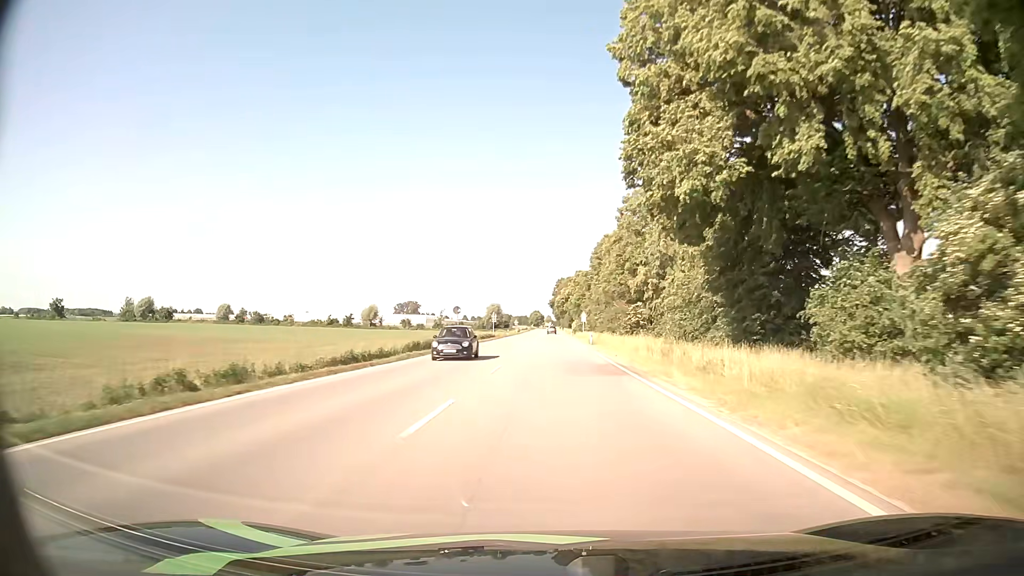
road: primary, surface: asphalt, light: Day
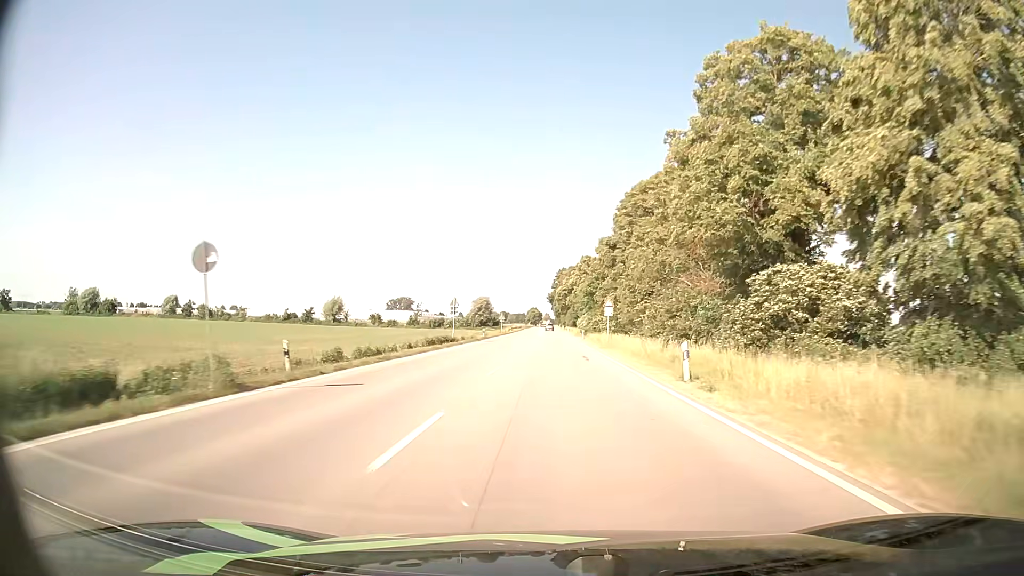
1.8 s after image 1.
(0.0, +37.9) m; 0°
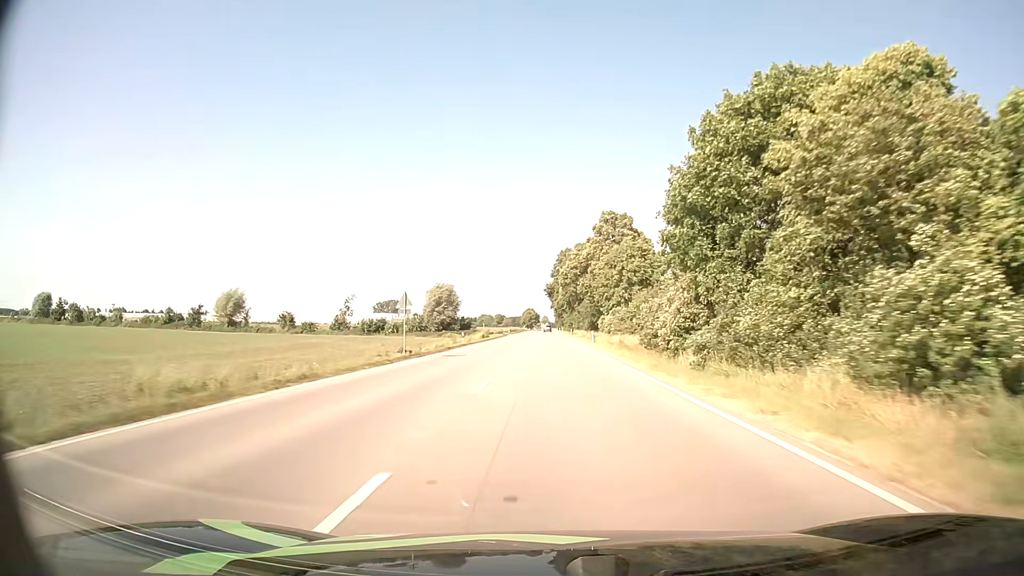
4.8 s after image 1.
(-0.4, +64.2) m; 0°
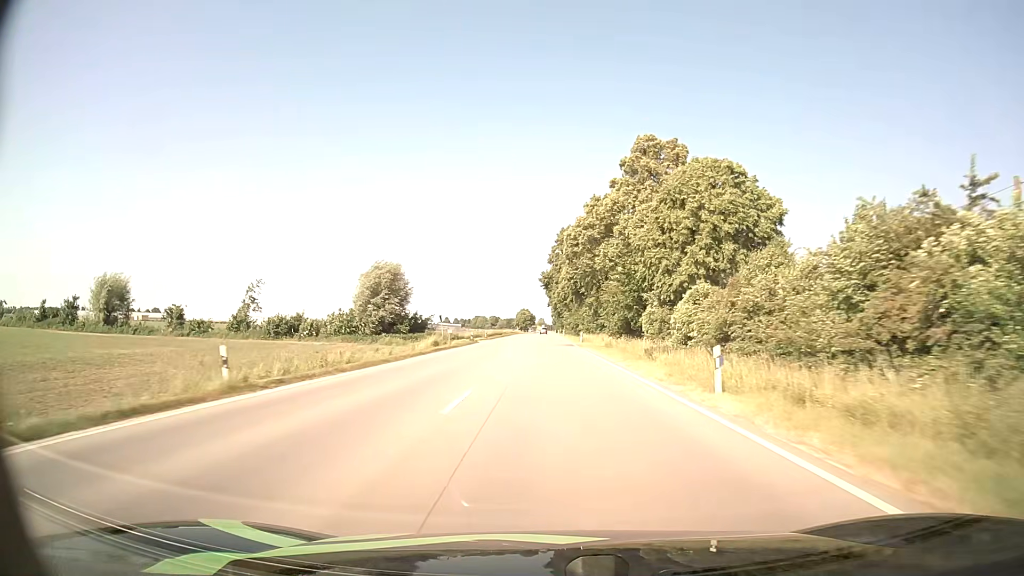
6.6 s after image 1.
(0.0, +39.2) m; 0°
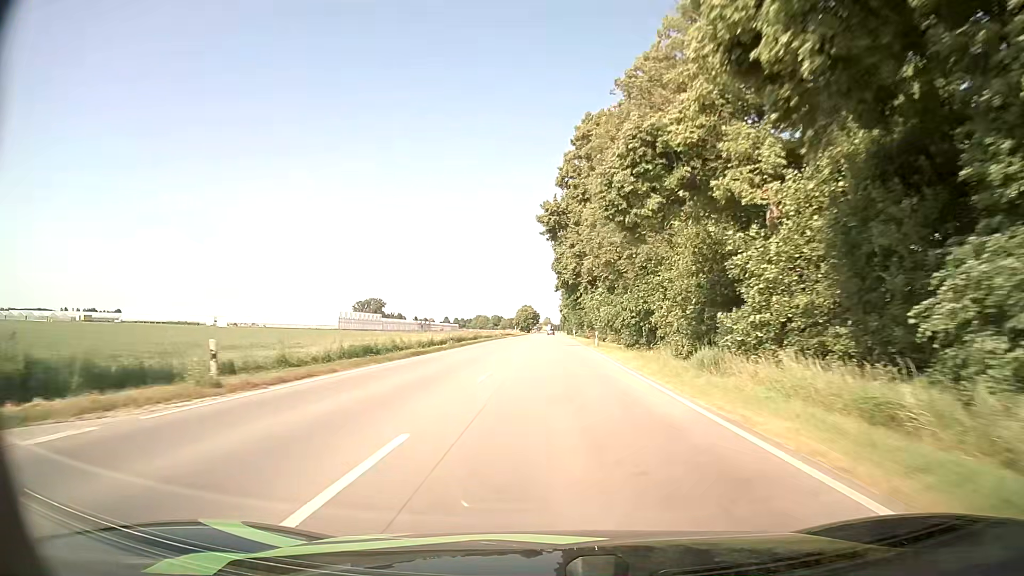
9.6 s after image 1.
(-0.2, +66.3) m; -1°
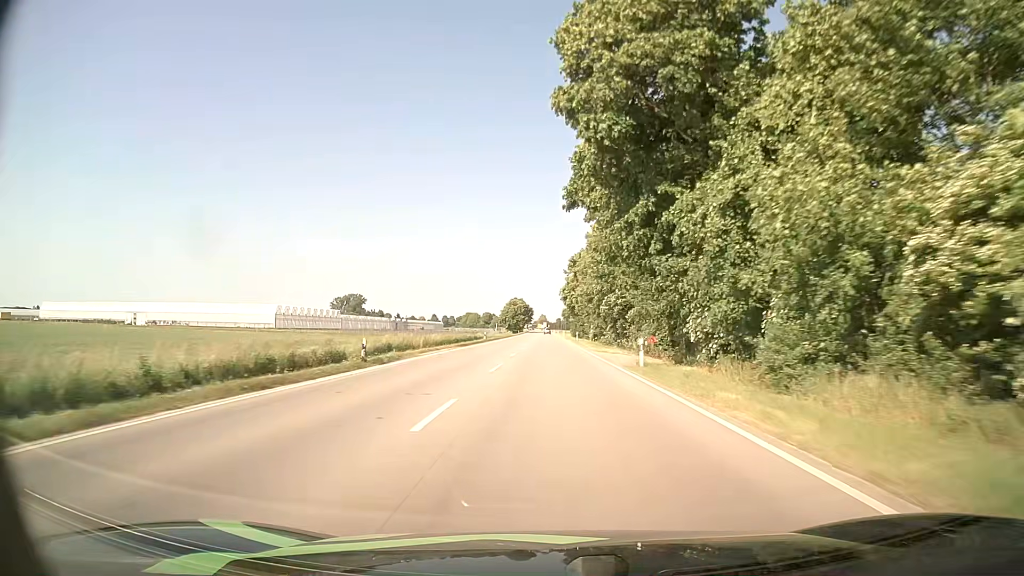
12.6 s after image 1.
(+0.4, +67.3) m; +1°
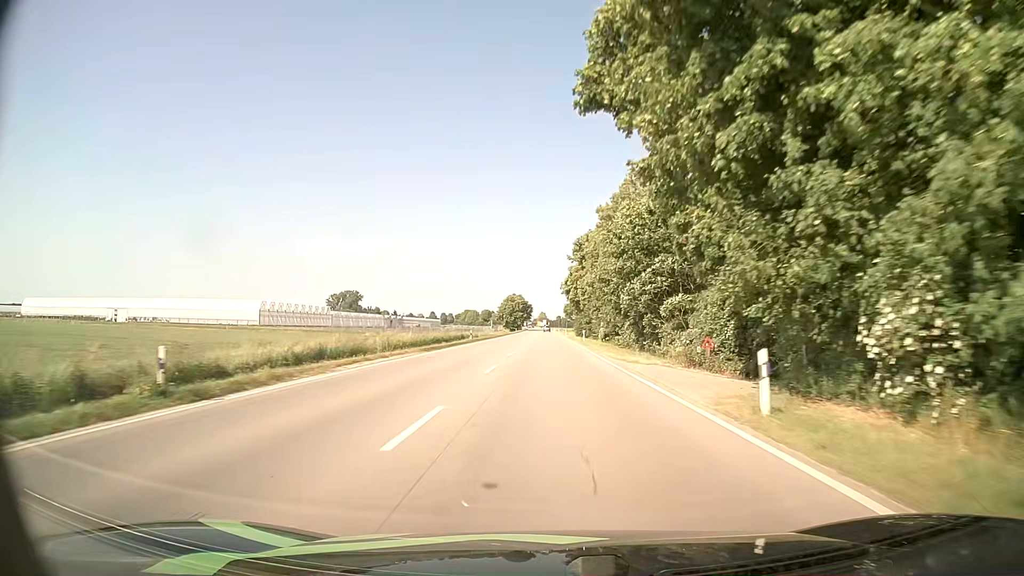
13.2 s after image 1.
(-0.1, +13.6) m; 0°
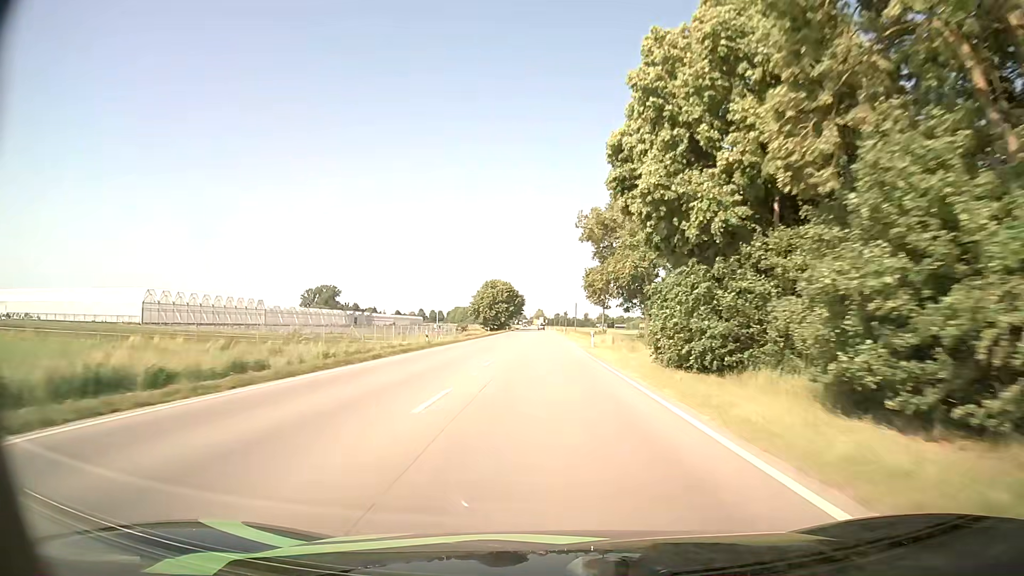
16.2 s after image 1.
(+0.3, +68.6) m; 0°
(0, +10) (0, +20) (0, +30) (0, +40) (0, +50) (0, +60) (0, +70) (-1, +80) (-1, +90) (-1, +100) m
